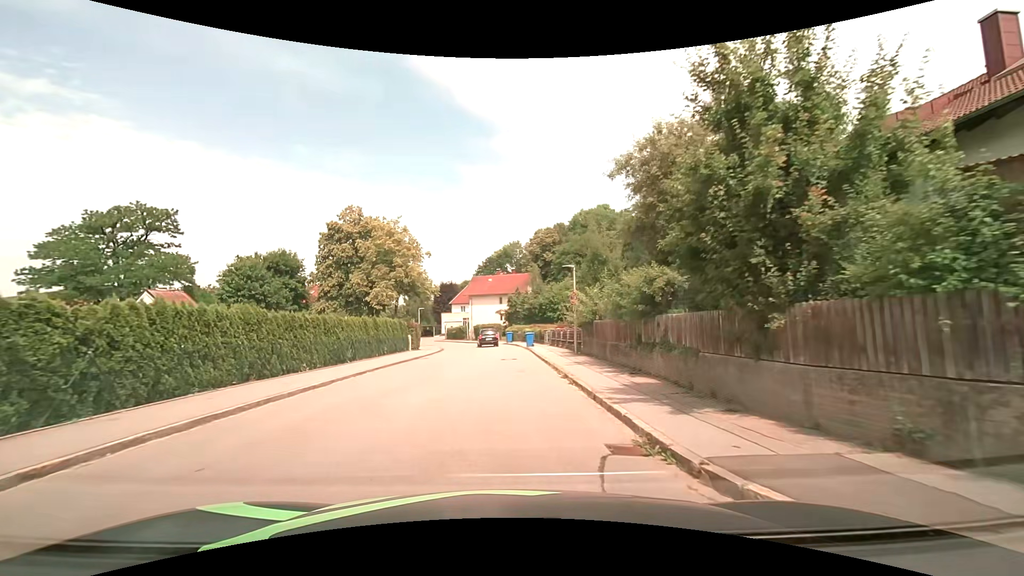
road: residential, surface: asphalt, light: Day
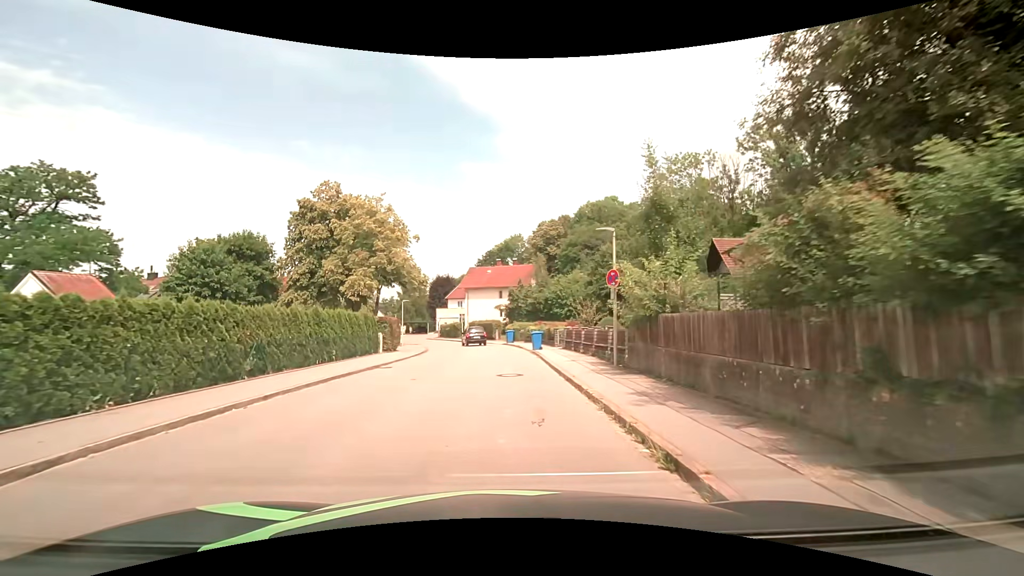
(+0.1, +8.9) m; +1°
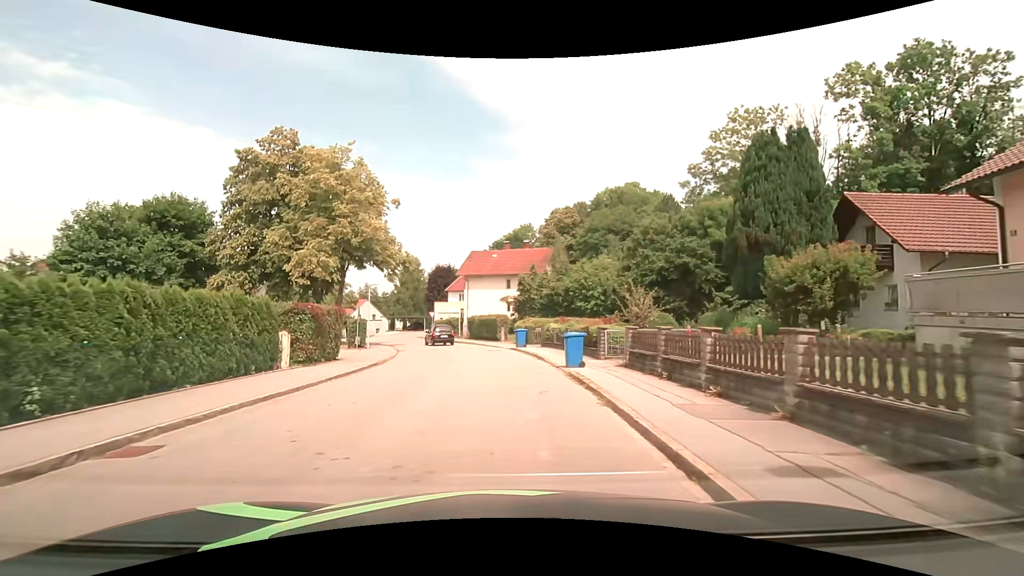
(-0.1, +13.5) m; -1°
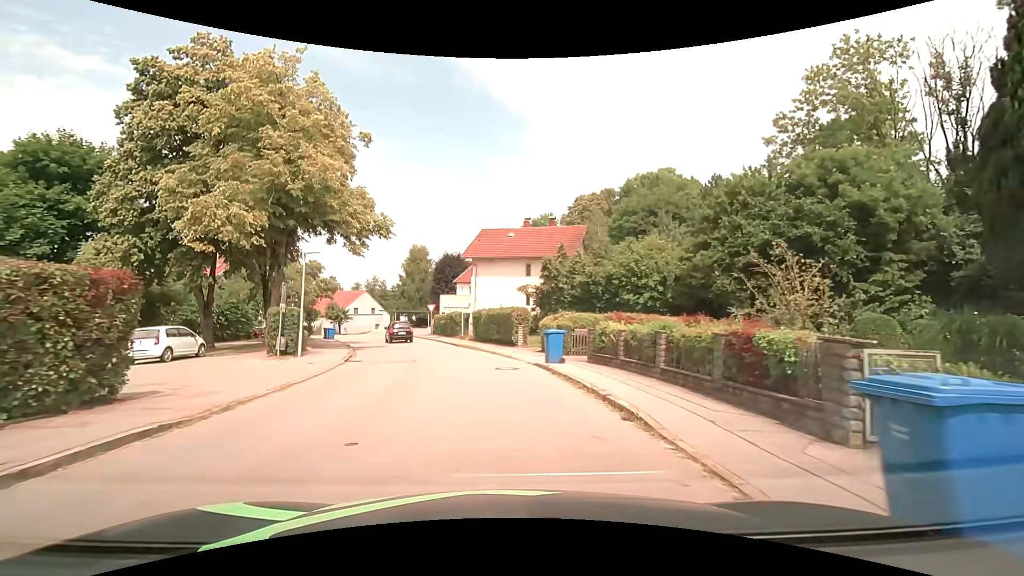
(0.0, +12.9) m; -1°
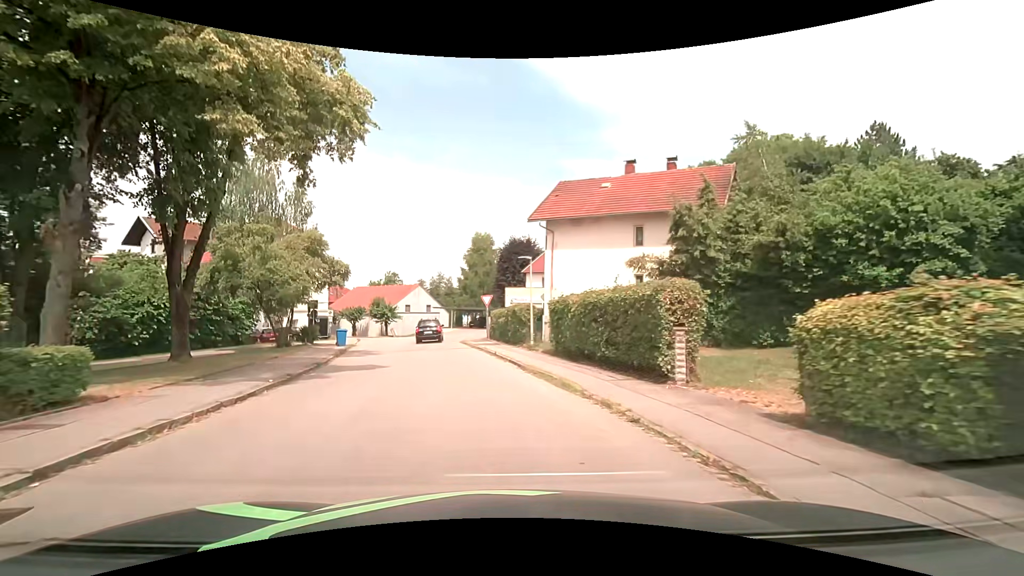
(-0.9, +16.5) m; -7°
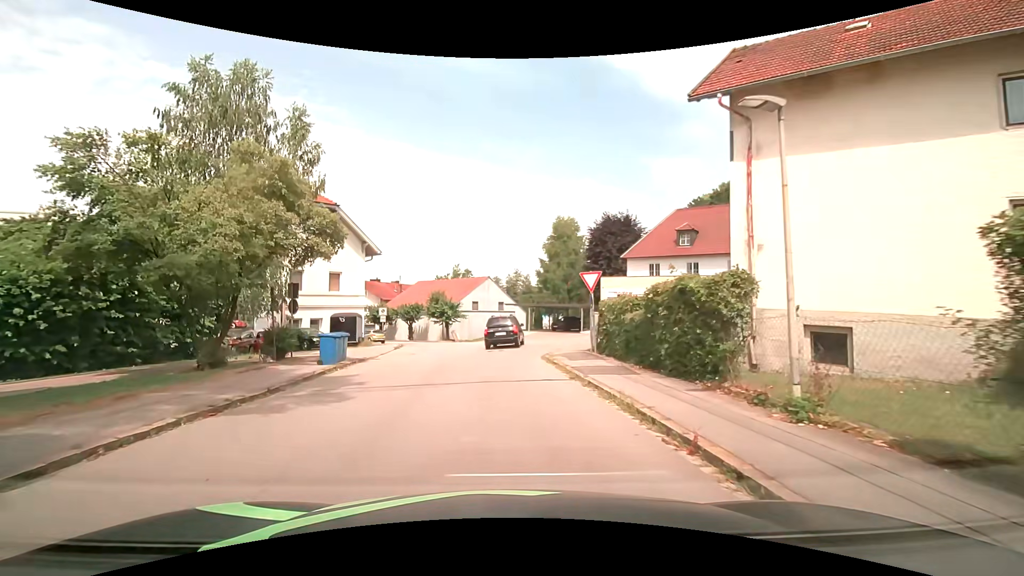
(-1.4, +15.2) m; -9°
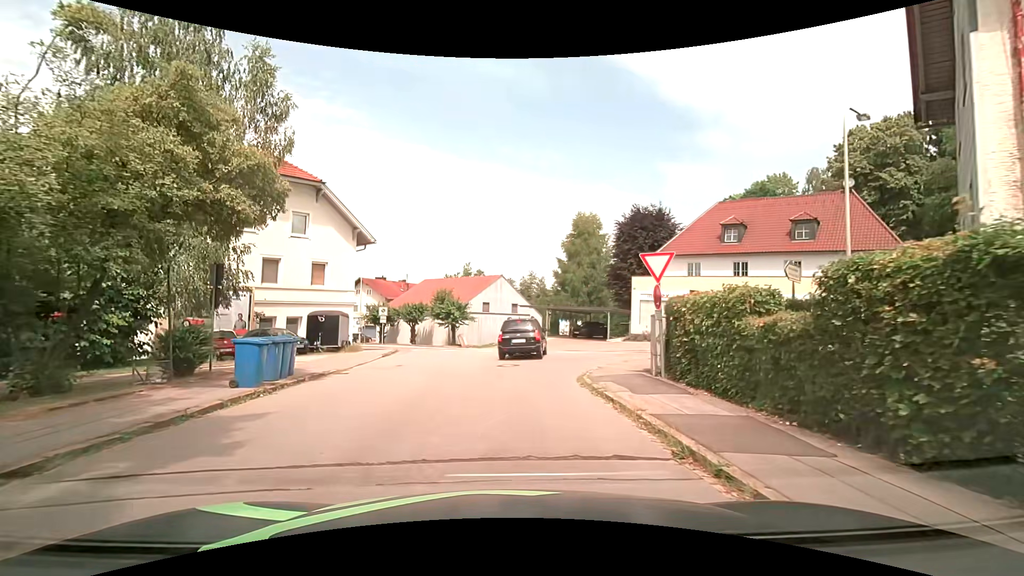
(-0.2, +6.2) m; -2°
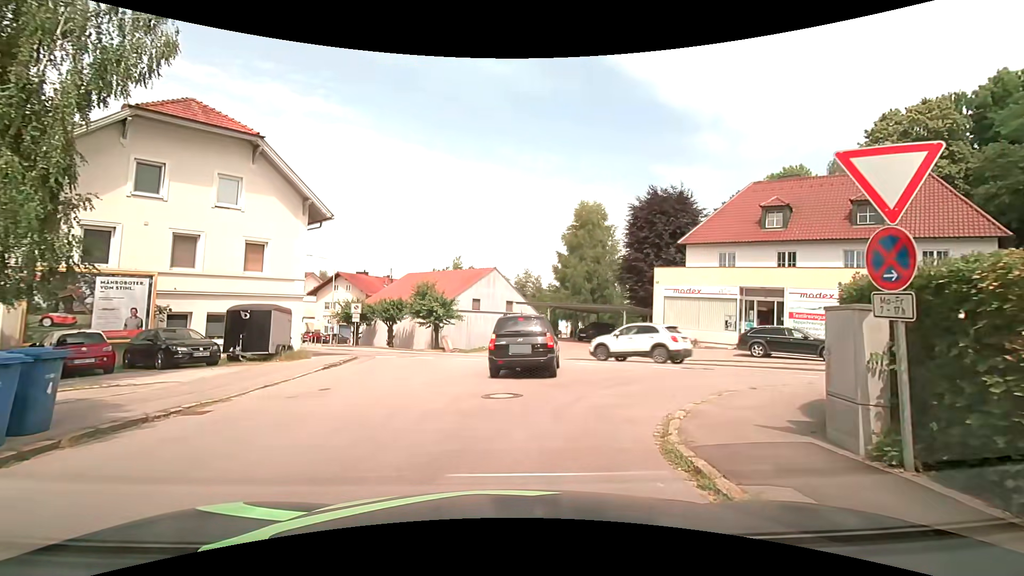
(0.0, +7.1) m; +1°
